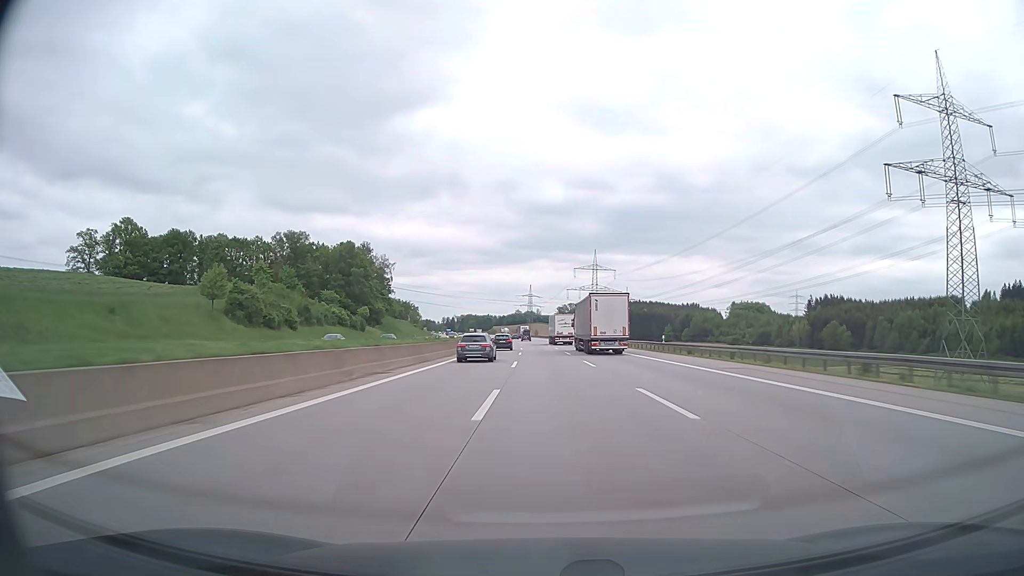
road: motorway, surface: asphalt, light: Day
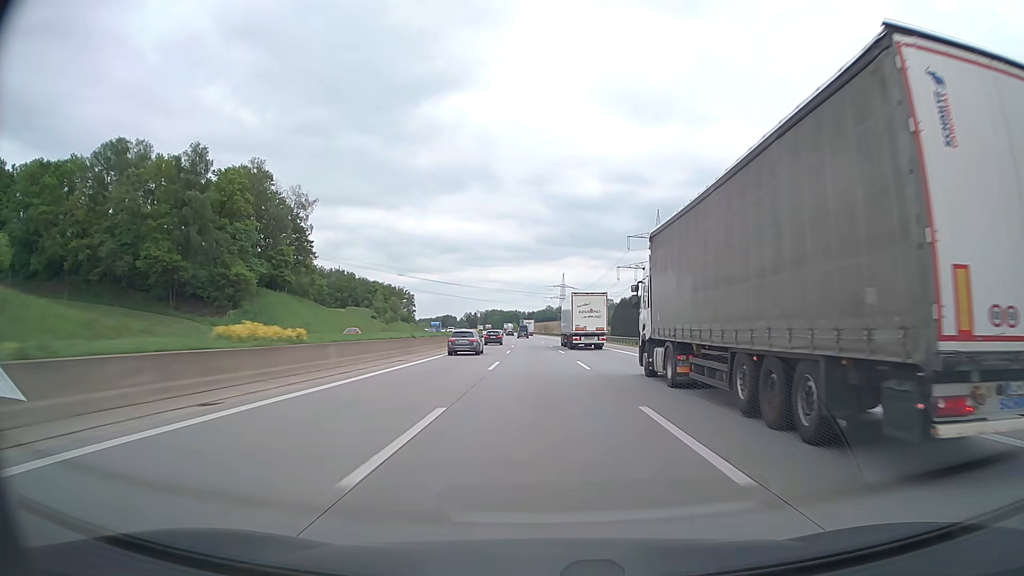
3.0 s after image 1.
(-2.4, +113.1) m; -3°
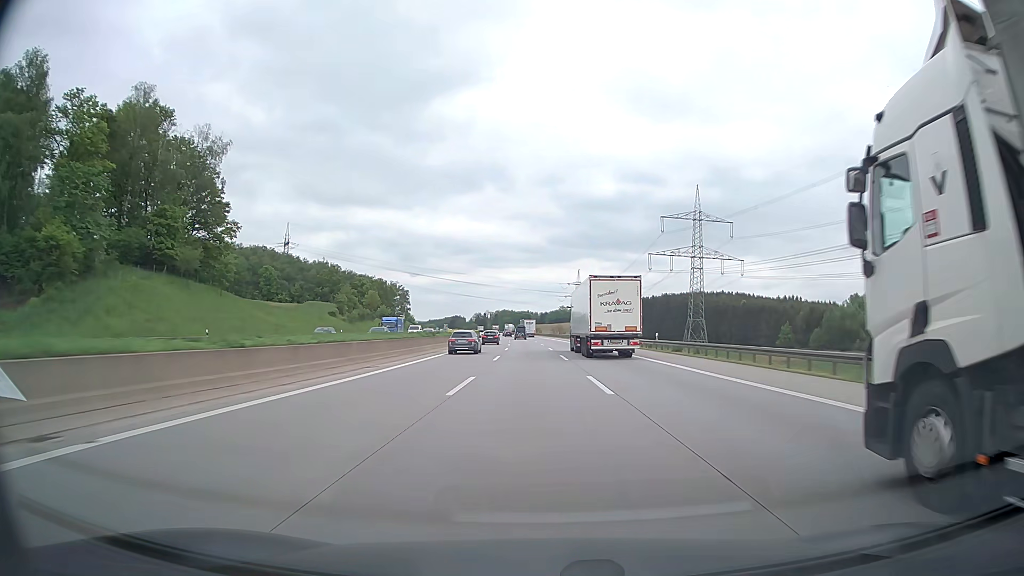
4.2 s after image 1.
(-0.5, +45.1) m; -1°
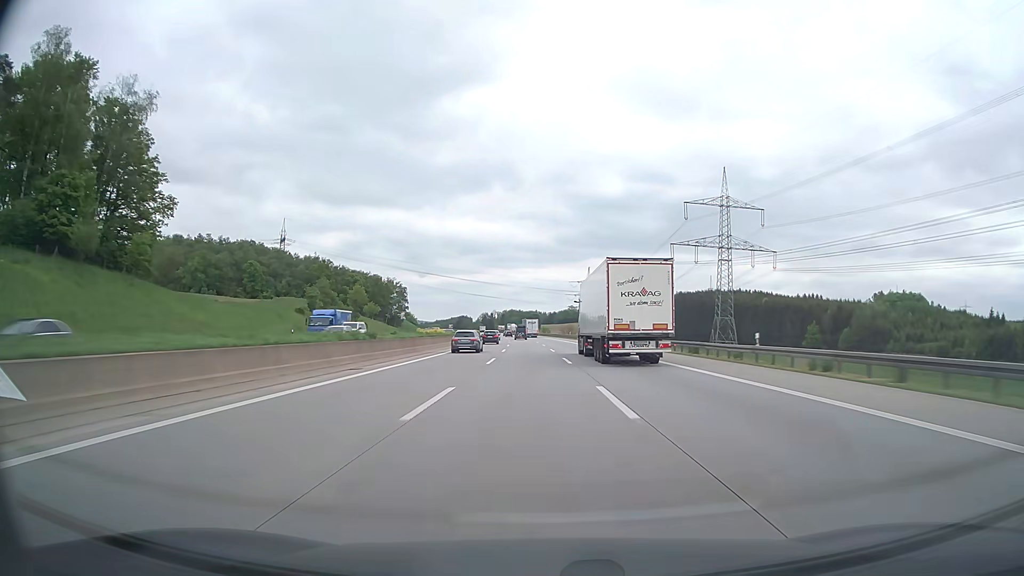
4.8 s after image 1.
(-0.1, +22.5) m; -1°
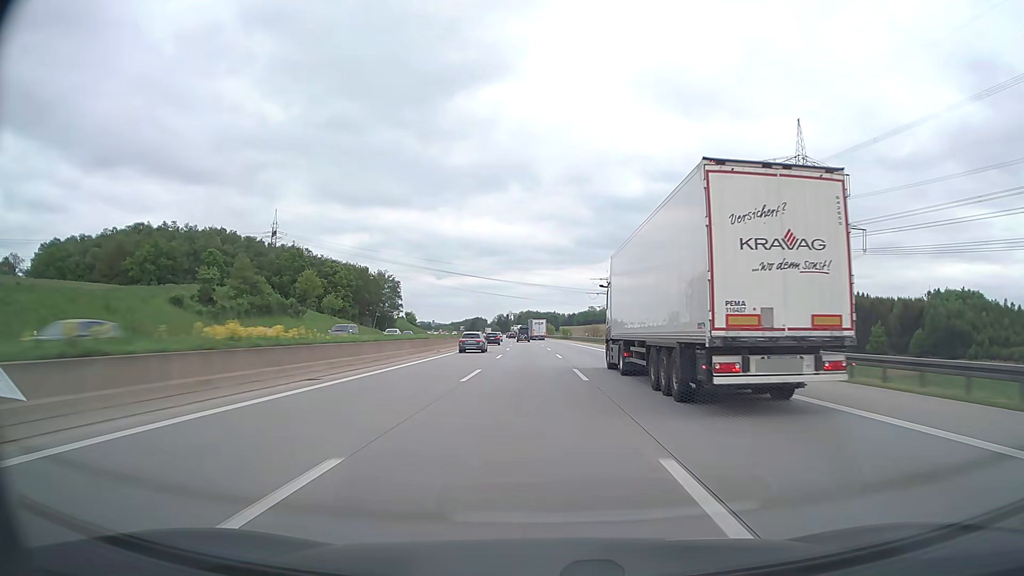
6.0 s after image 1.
(-0.6, +44.9) m; -2°
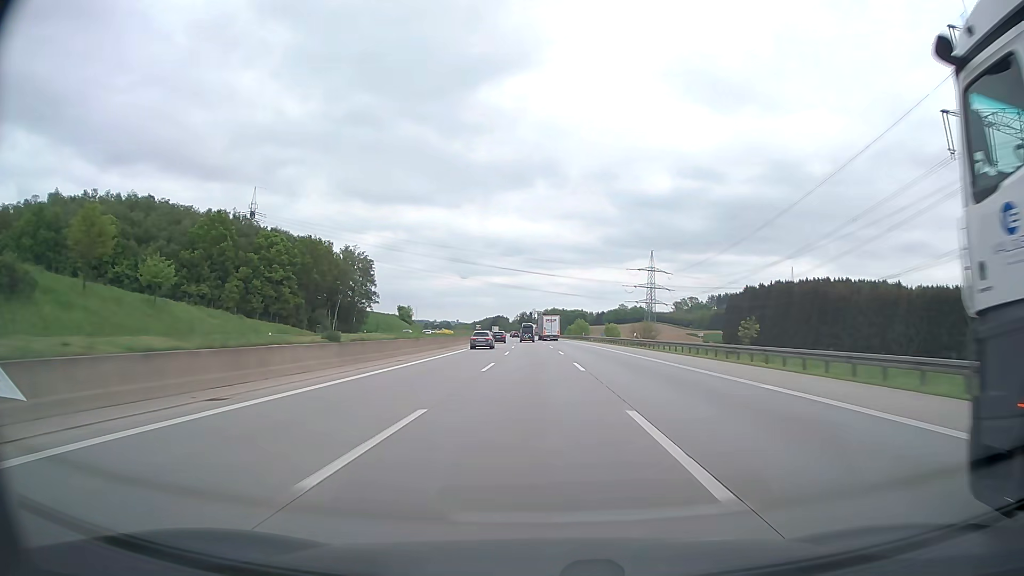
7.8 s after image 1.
(-1.4, +67.5) m; -2°
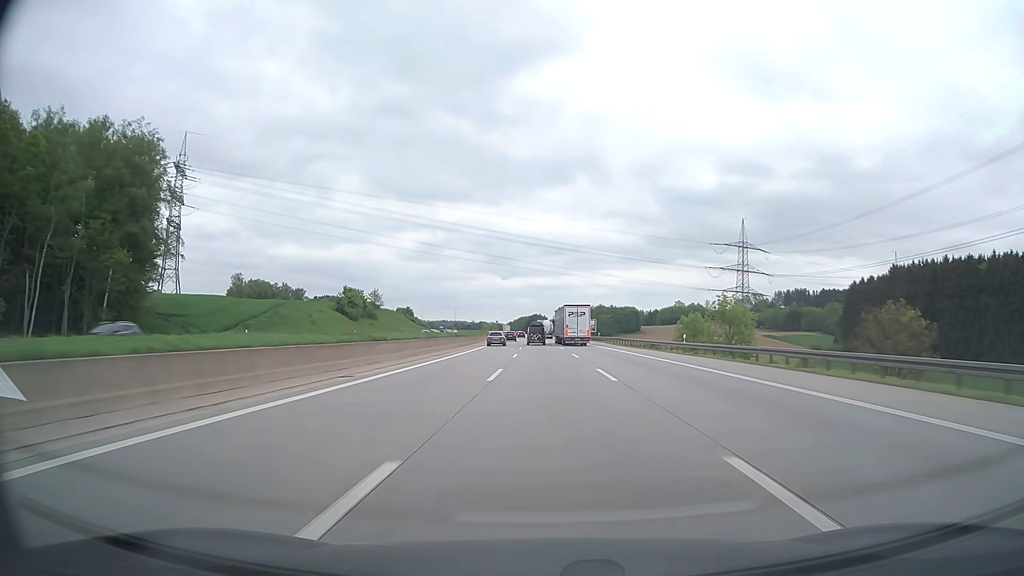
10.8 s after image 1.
(-3.3, +112.4) m; -4°
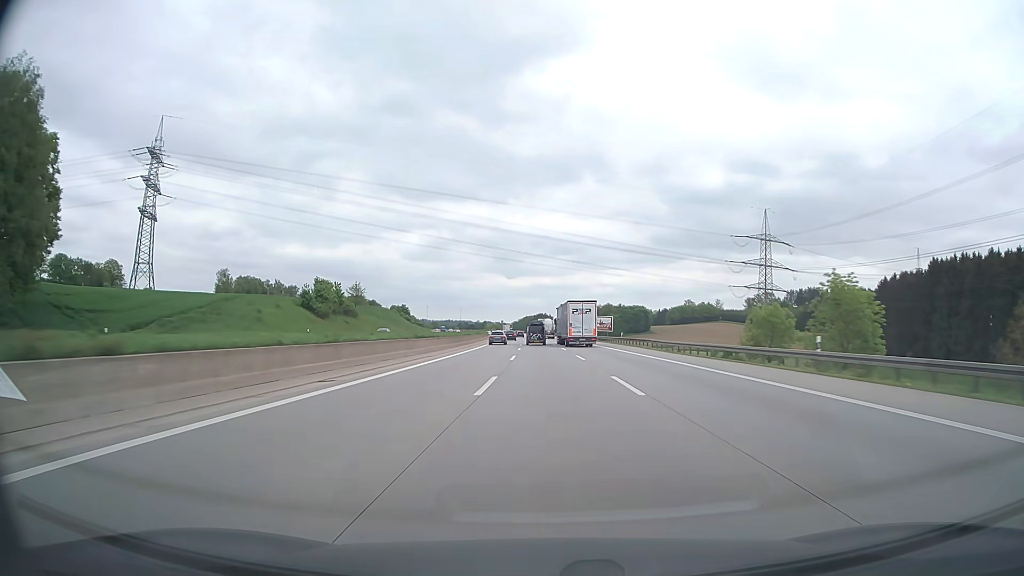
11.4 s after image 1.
(-0.1, +22.4) m; 0°
(0, +10) (0, +20) (0, +30) (0, +40) (-1, +50) (-1, +60) (-1, +70) (-1, +80) (-2, +90) (-2, +100) m
